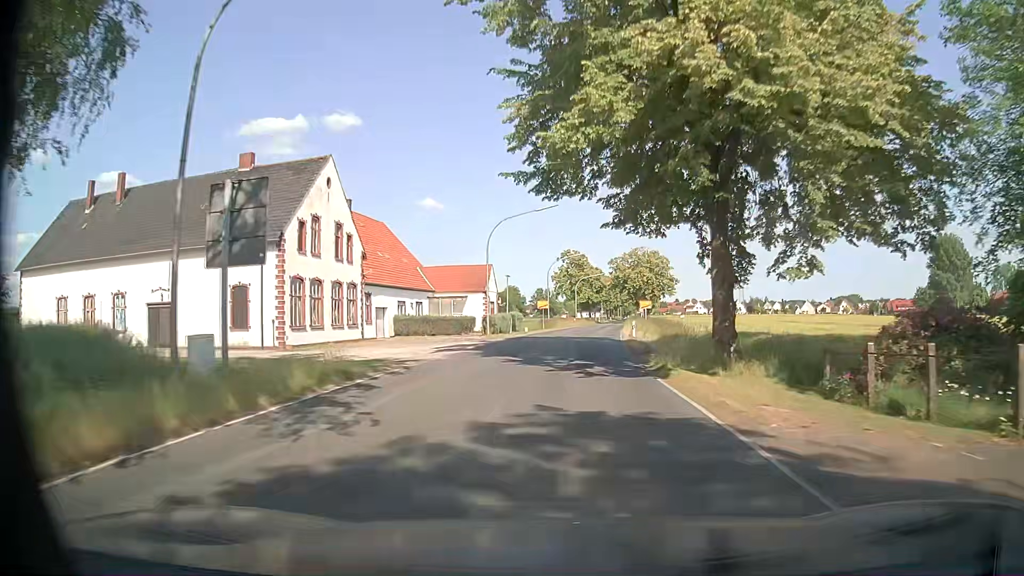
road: secondary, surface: asphalt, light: Day
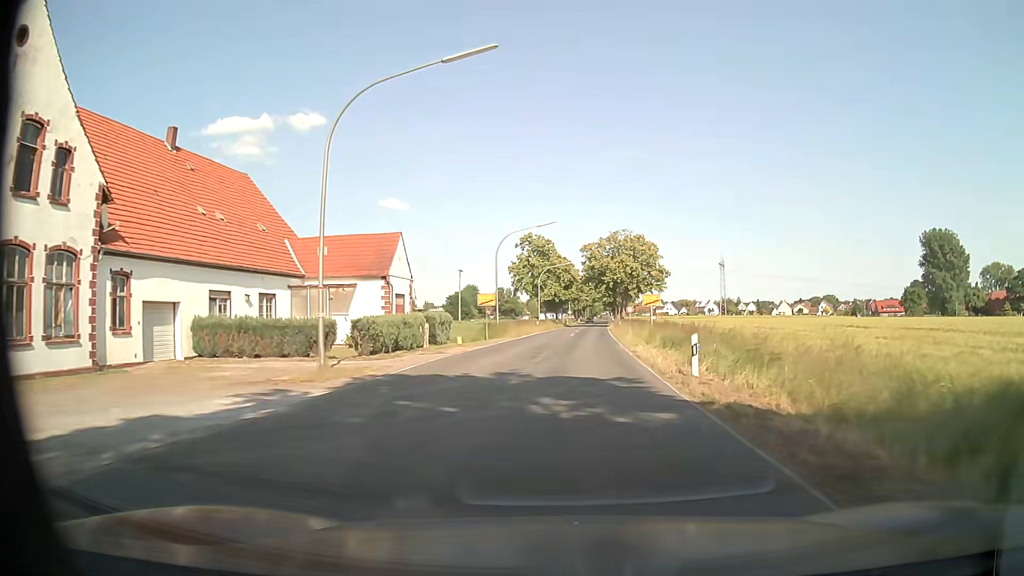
(+0.6, +24.3) m; +3°
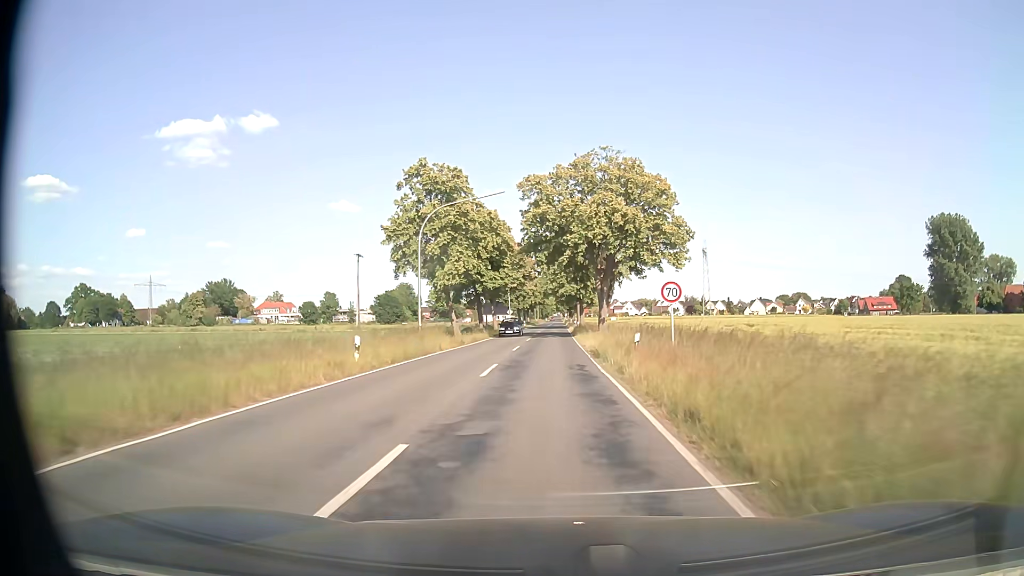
(+2.4, +44.5) m; +4°
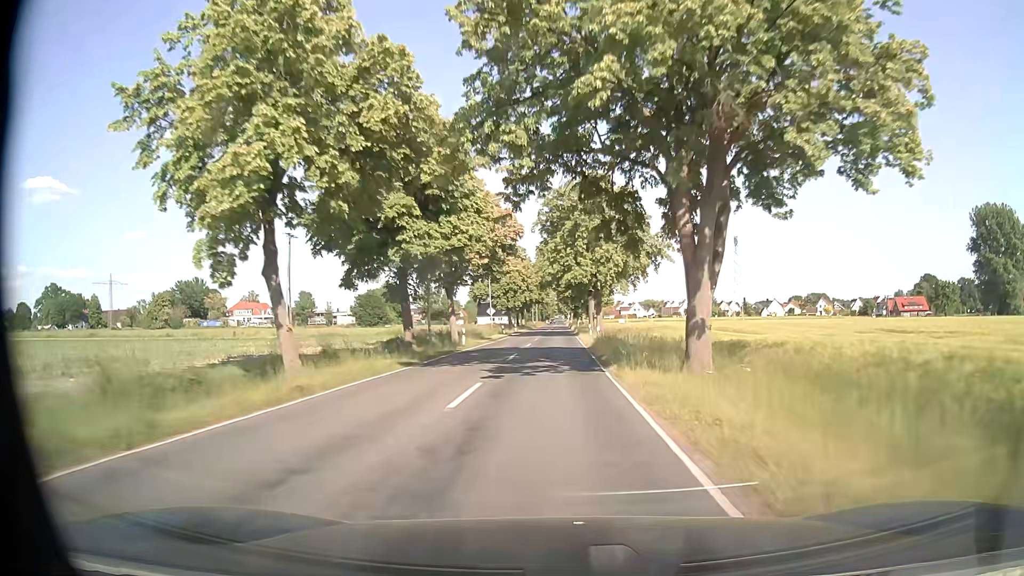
(-0.1, +30.3) m; -1°
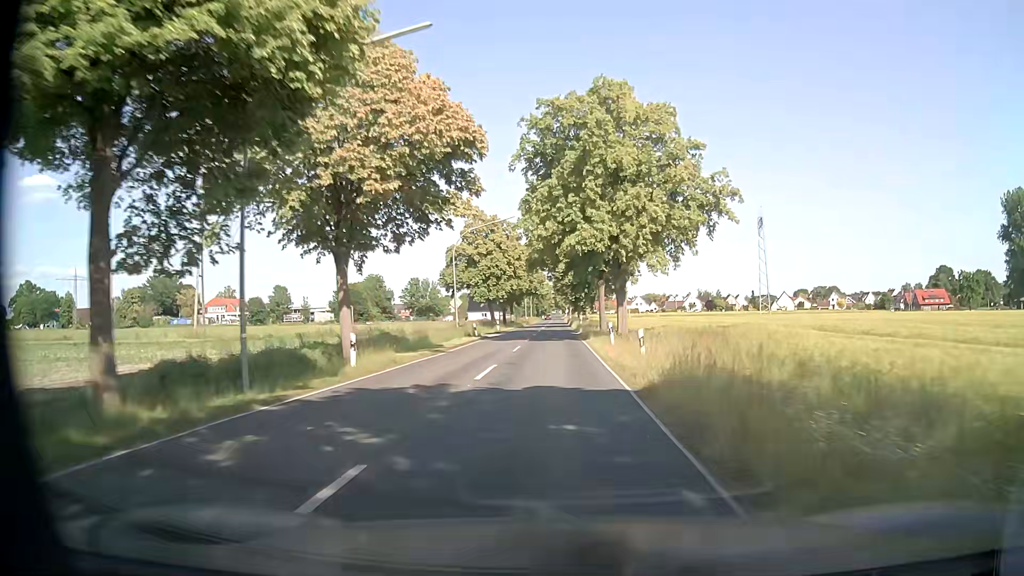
(+0.3, +21.0) m; +2°
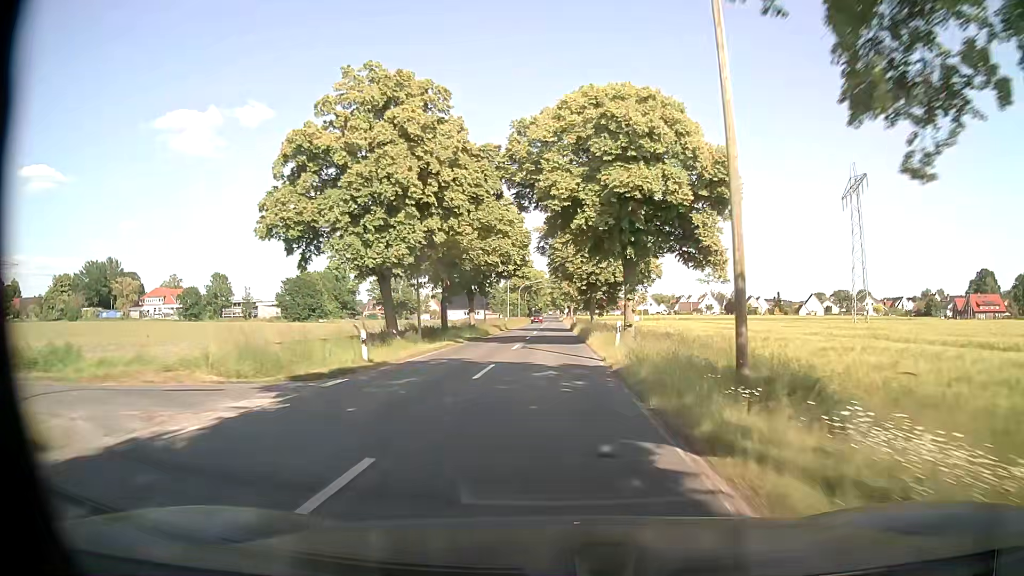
(-1.0, +43.3) m; -1°
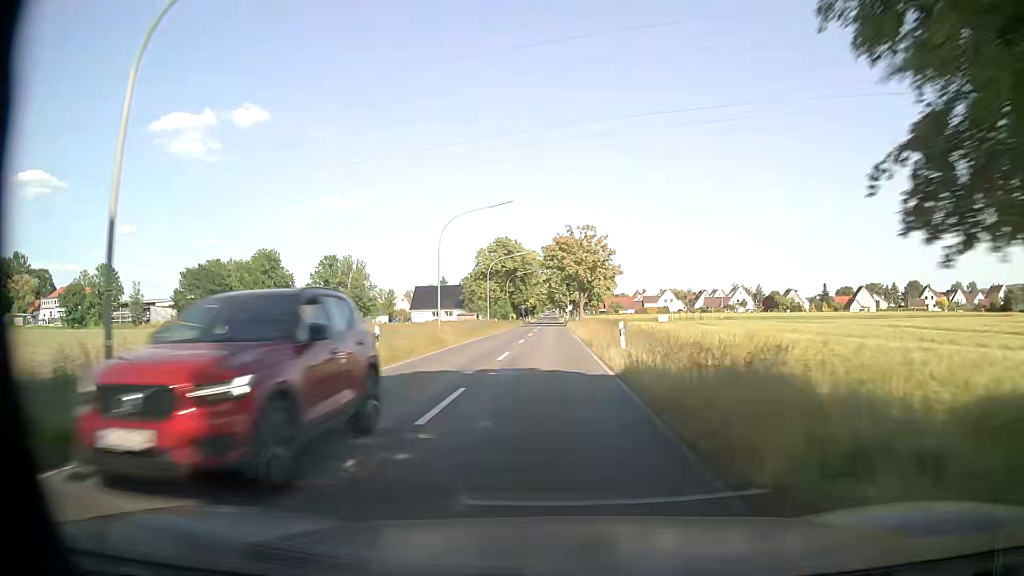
(0.0, +54.3) m; 0°
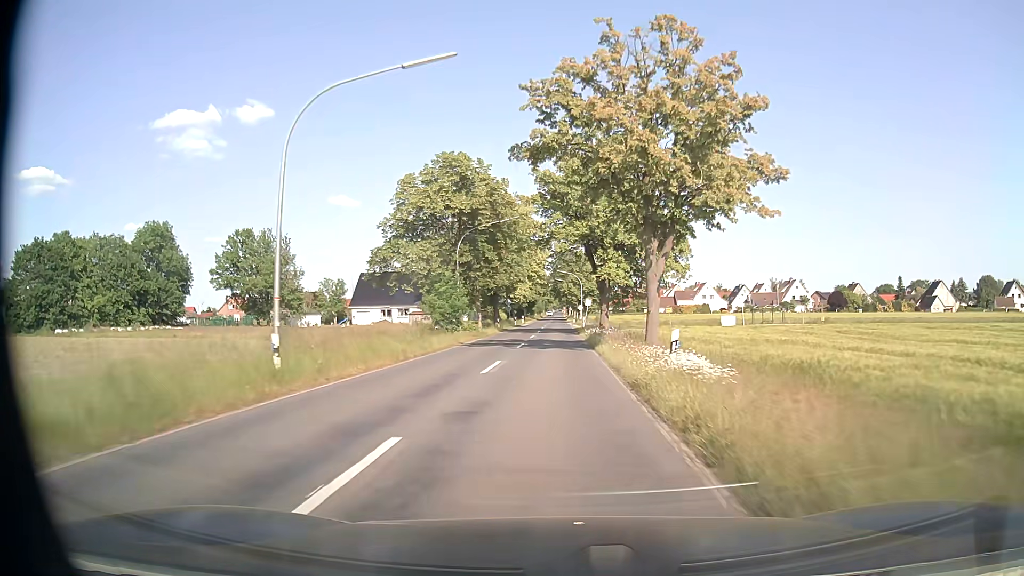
(0.0, +53.1) m; 0°
(0, +10) (0, +20) (0, +30) (0, +40) (0, +50) (0, +60) (0, +70) (0, +80) (0, +90) (0, +100) m
